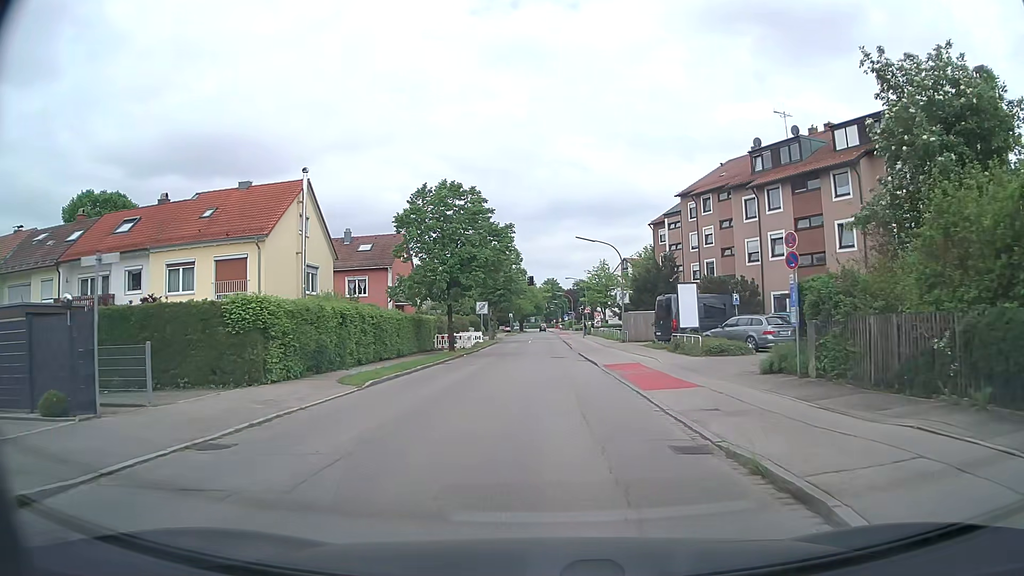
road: tertiary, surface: asphalt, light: Day
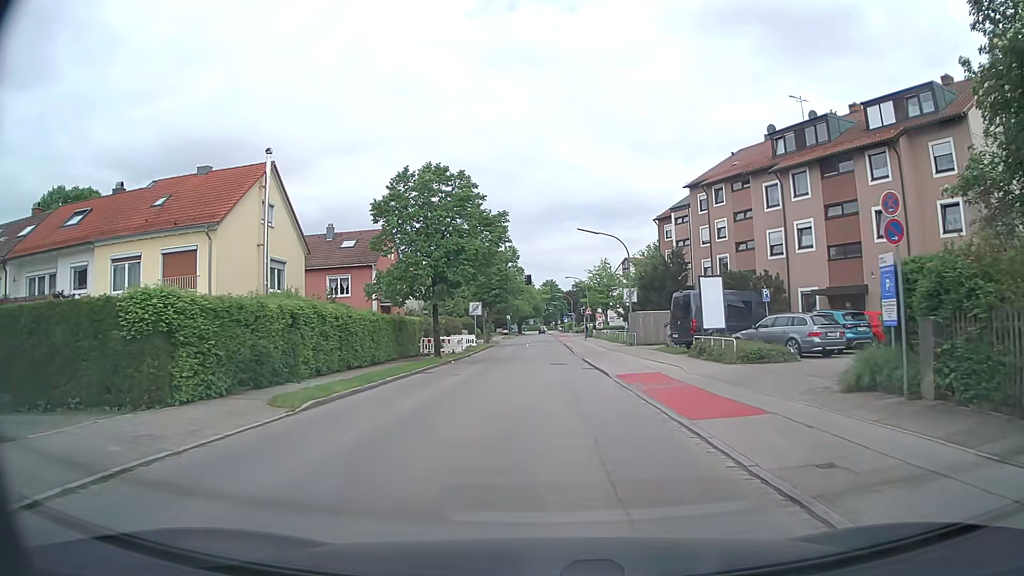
(0.0, +4.8) m; +1°
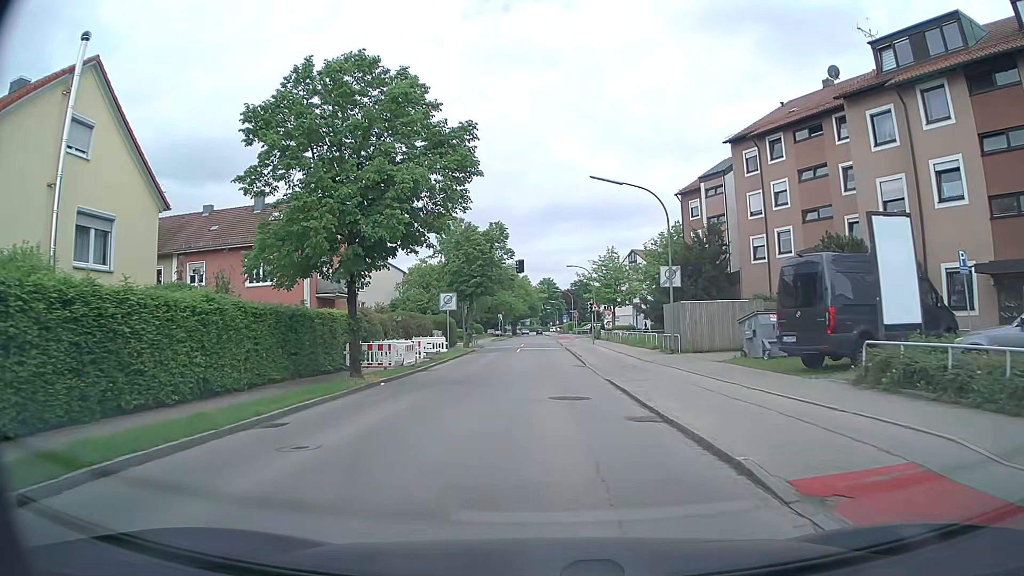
(-0.1, +14.5) m; 0°
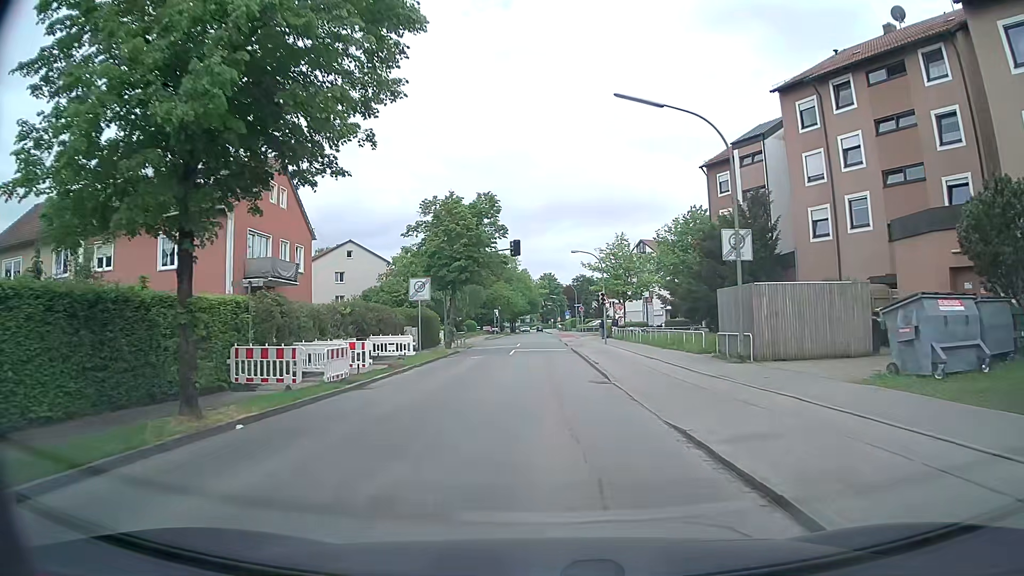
(0.0, +9.8) m; 0°
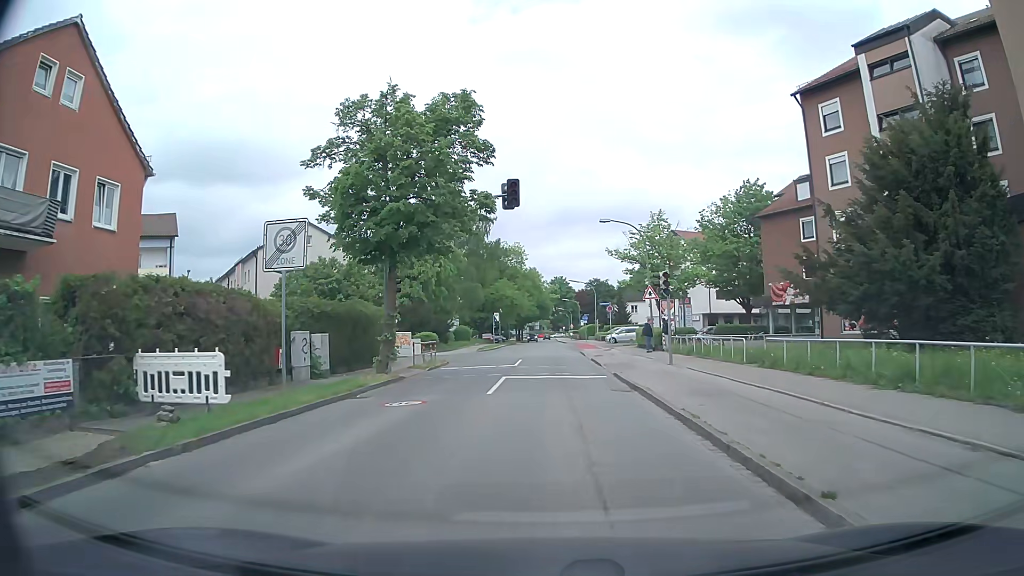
(-0.2, +18.3) m; -1°
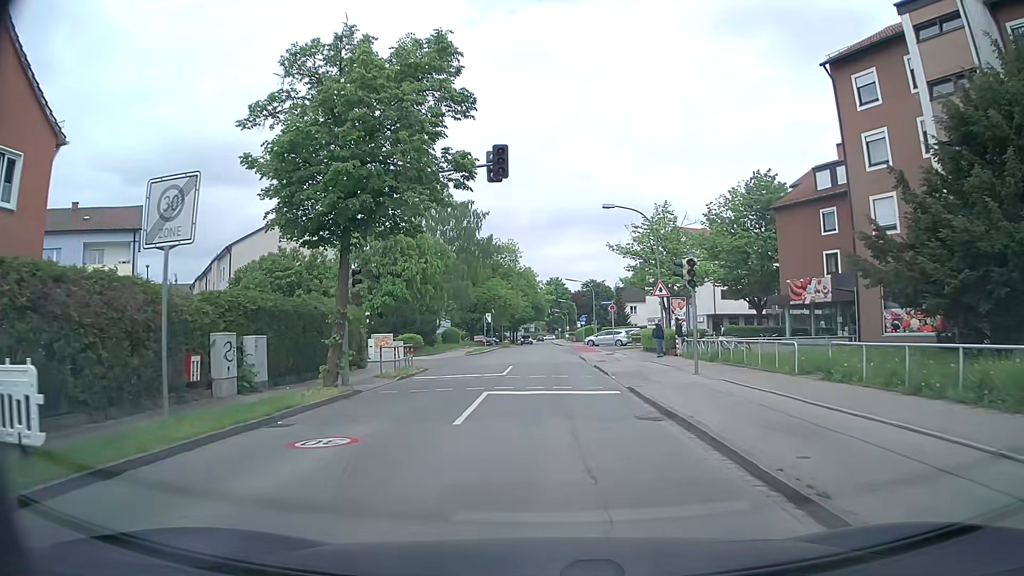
(0.0, +4.7) m; -1°
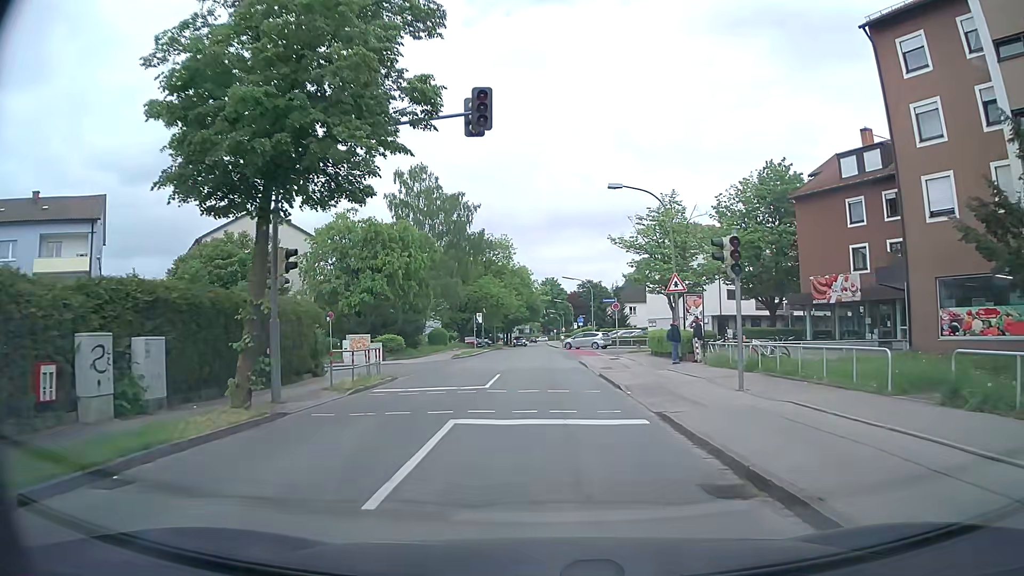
(+0.1, +4.8) m; +1°
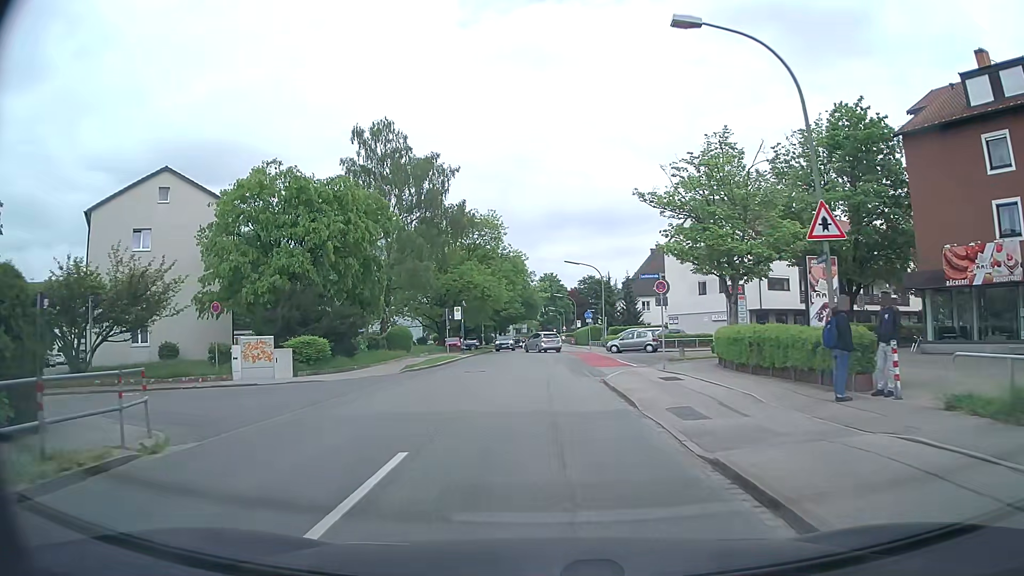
(+0.1, +15.1) m; 0°
(0, +10) (0, +20) (0, +30) (0, +40) (0, +50) (0, +60) (0, +70) (0, +80) (0, +90) (0, +100) m
